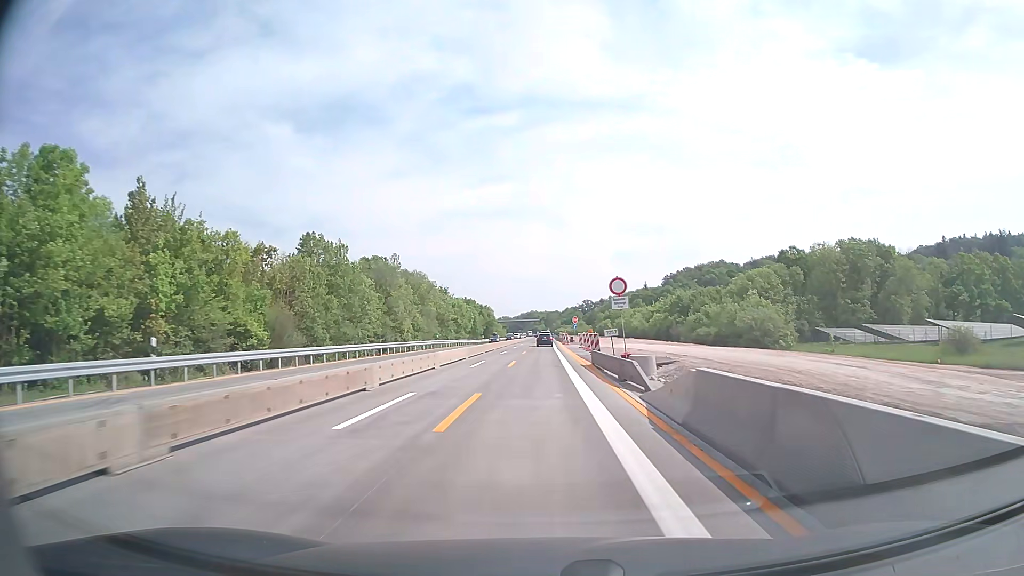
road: motorway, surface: concrete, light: Day
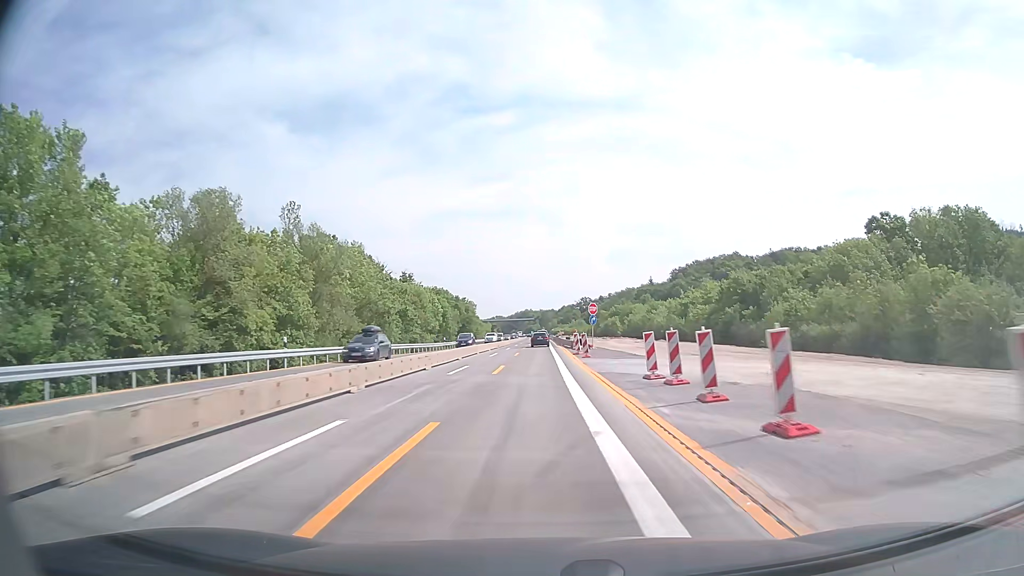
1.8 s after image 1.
(+0.2, +40.7) m; 0°
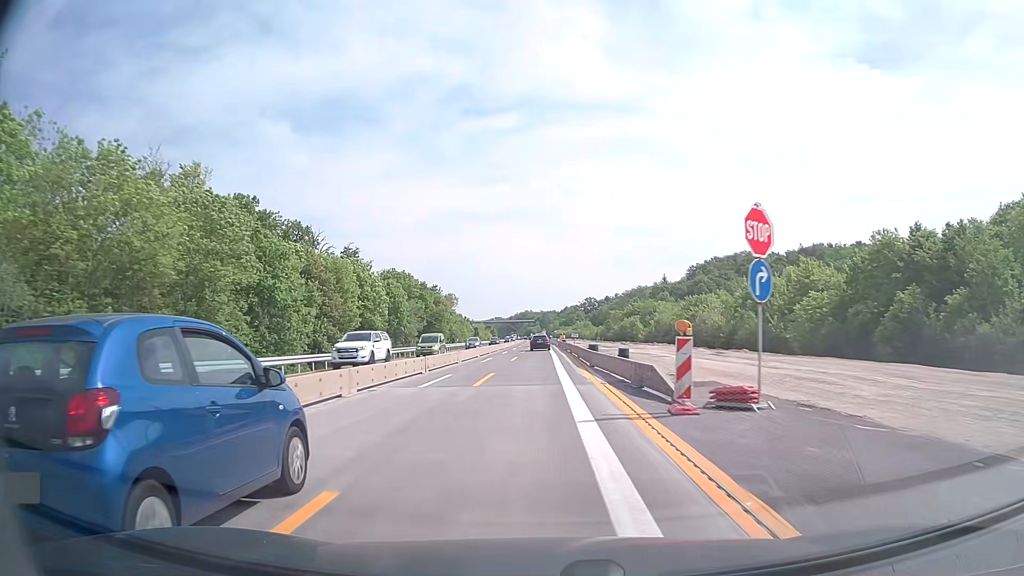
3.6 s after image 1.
(0.0, +40.2) m; 0°
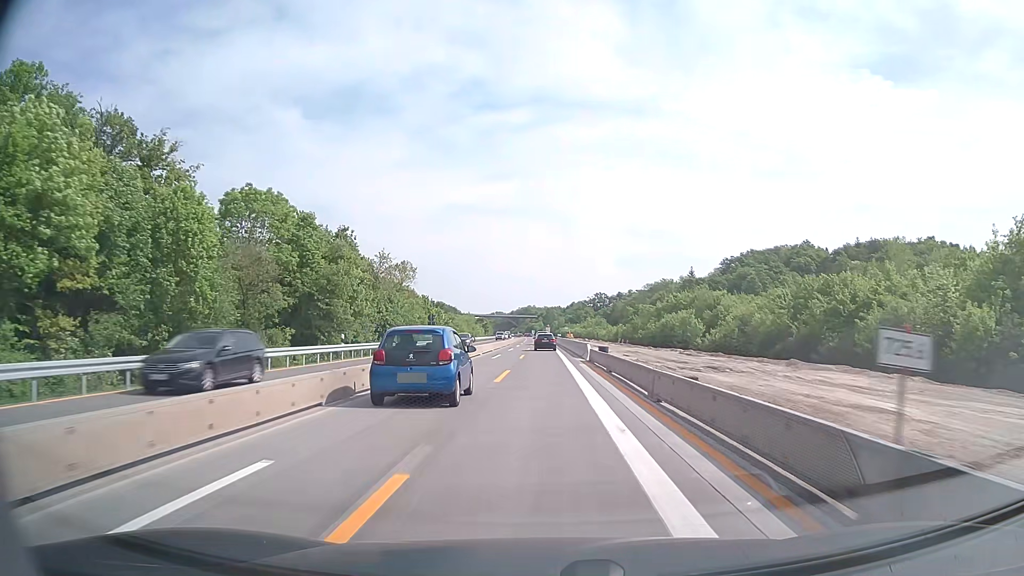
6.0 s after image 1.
(-0.4, +52.7) m; 0°
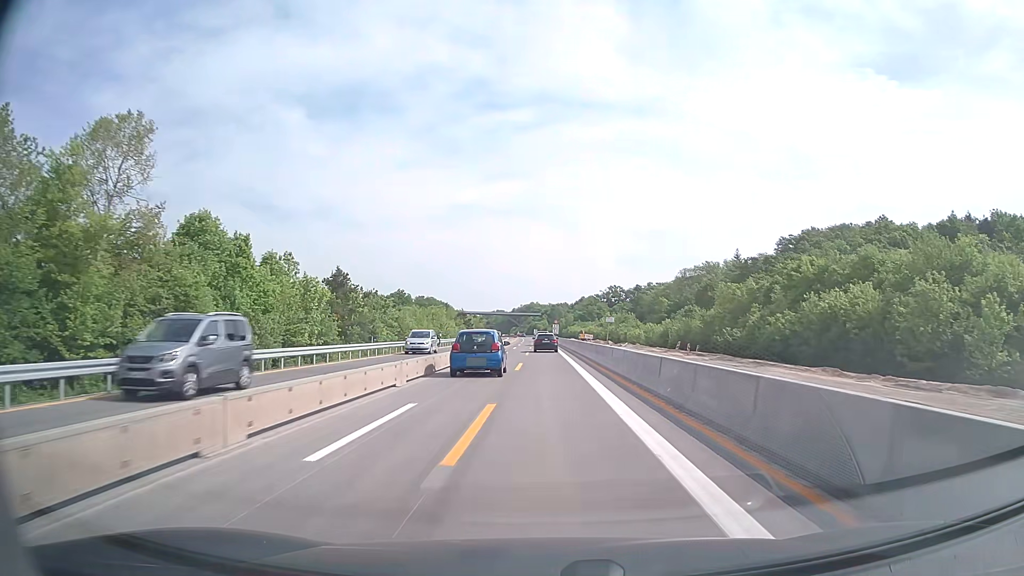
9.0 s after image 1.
(-0.2, +65.4) m; 0°
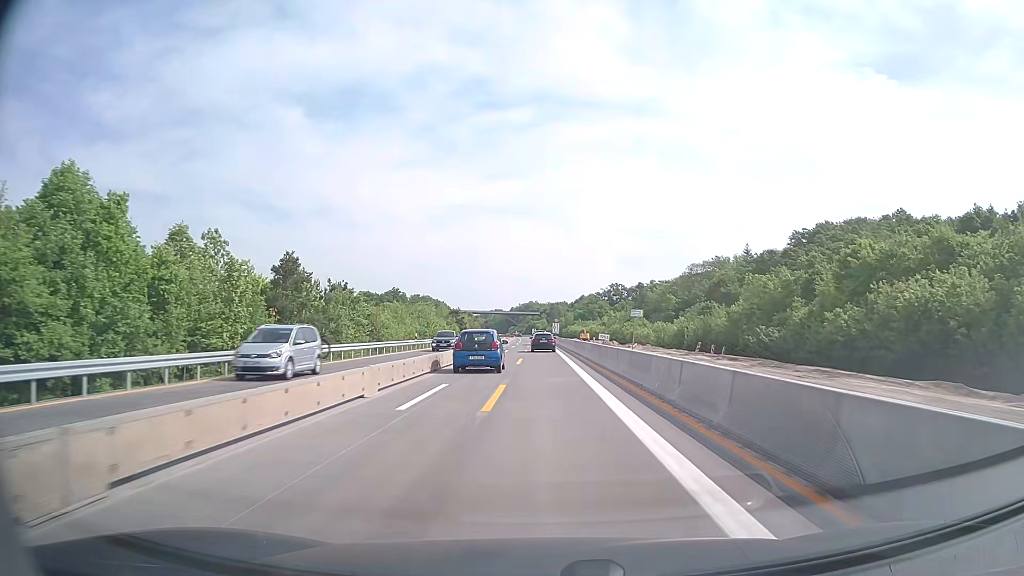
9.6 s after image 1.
(0.0, +13.0) m; 0°
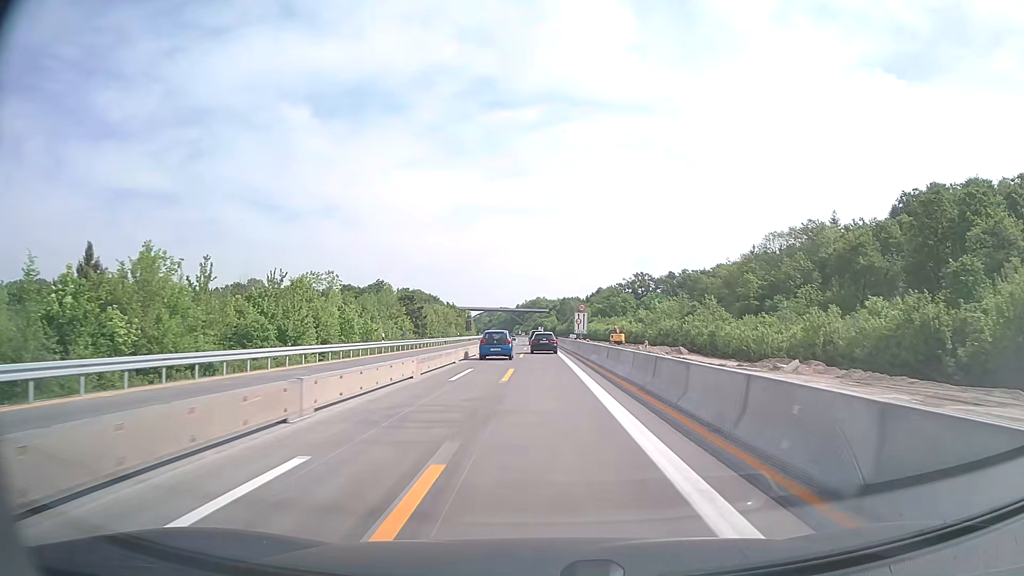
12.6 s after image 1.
(-0.3, +64.2) m; -1°
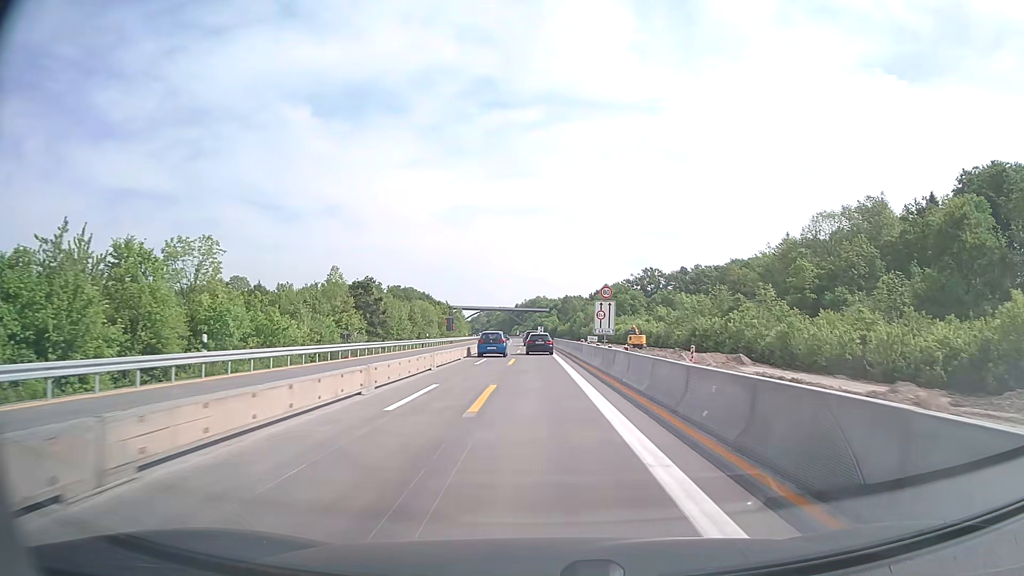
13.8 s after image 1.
(0.0, +25.2) m; 0°
(0, +10) (0, +20) (0, +30) (0, +40) (-1, +50) (-1, +60) (-1, +70) (-1, +80) (-2, +90) (-2, +100) m
